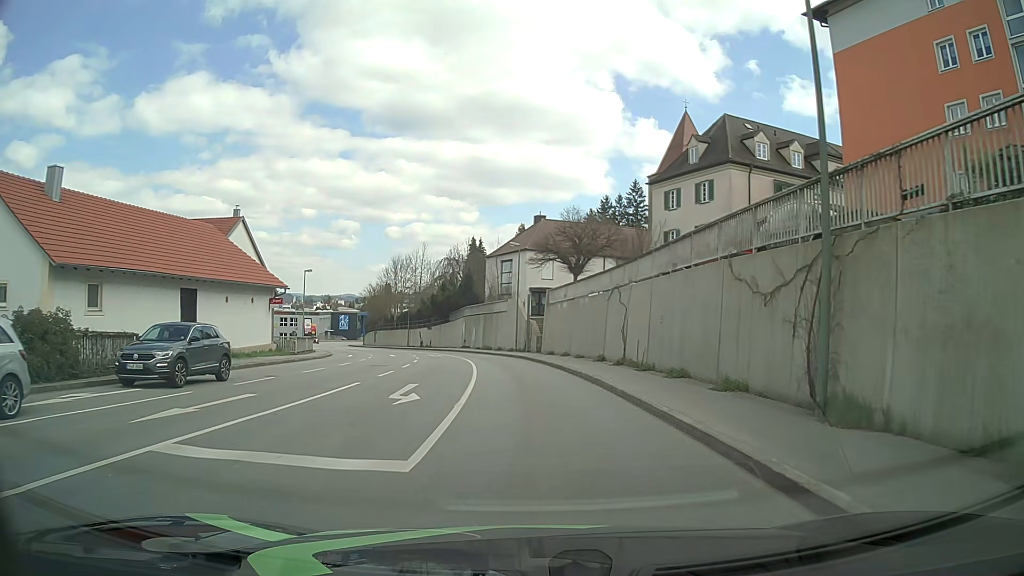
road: tertiary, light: Day
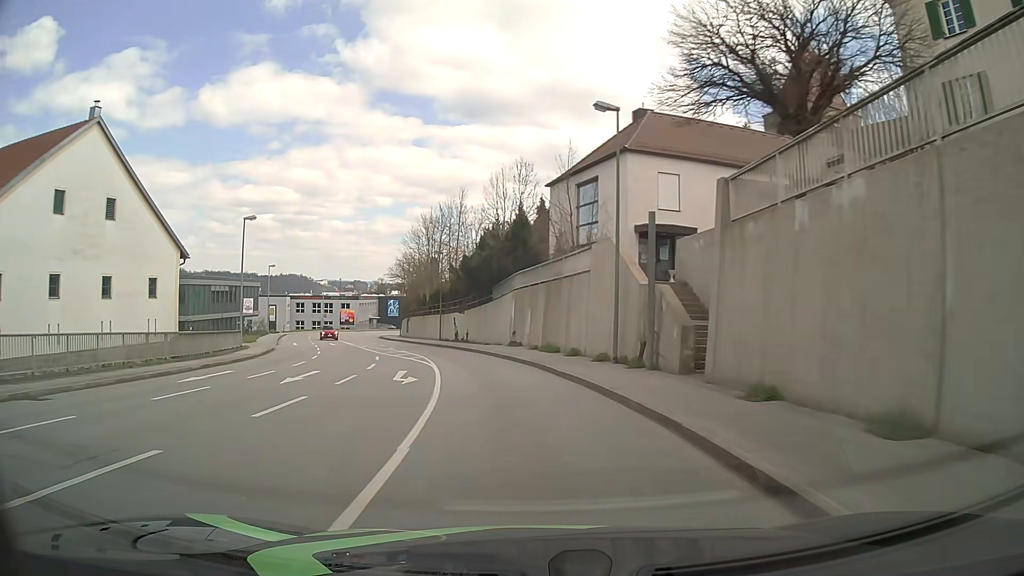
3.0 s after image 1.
(-1.5, +29.8) m; -8°
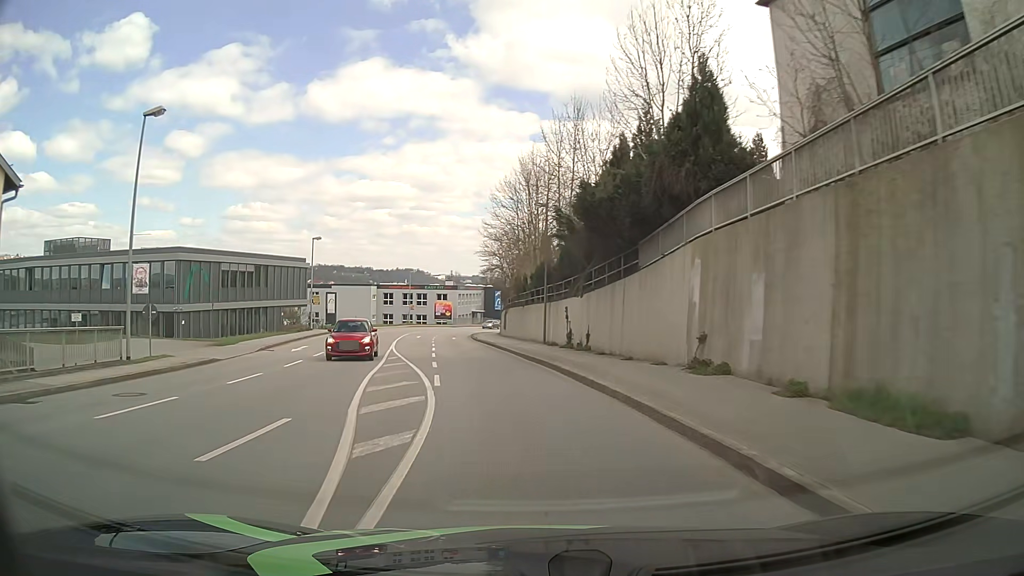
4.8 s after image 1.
(-1.8, +22.3) m; -10°
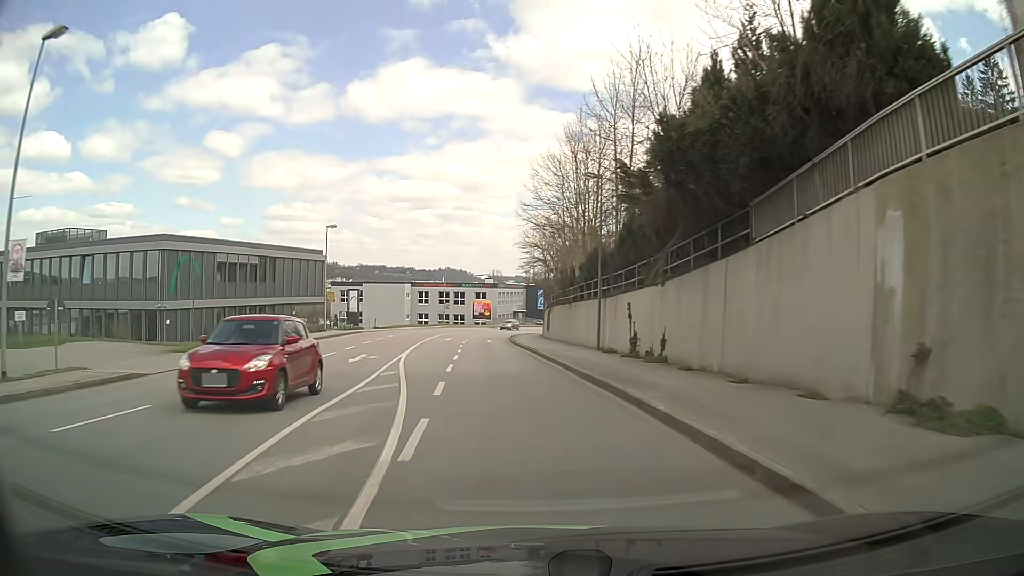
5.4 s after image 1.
(-0.3, +7.8) m; -4°
(0, +10) (-1, +20) (-2, +30) (-3, +40) (-3, +50) (-3, +60) (-3, +70) (-2, +80) (0, +90) (+4, +99) m
